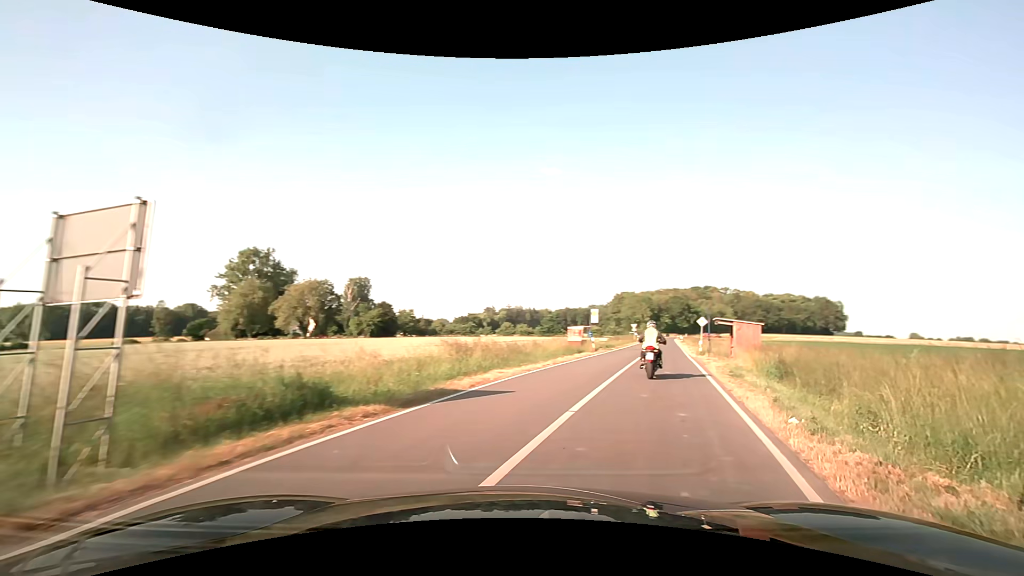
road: secondary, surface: asphalt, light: Day
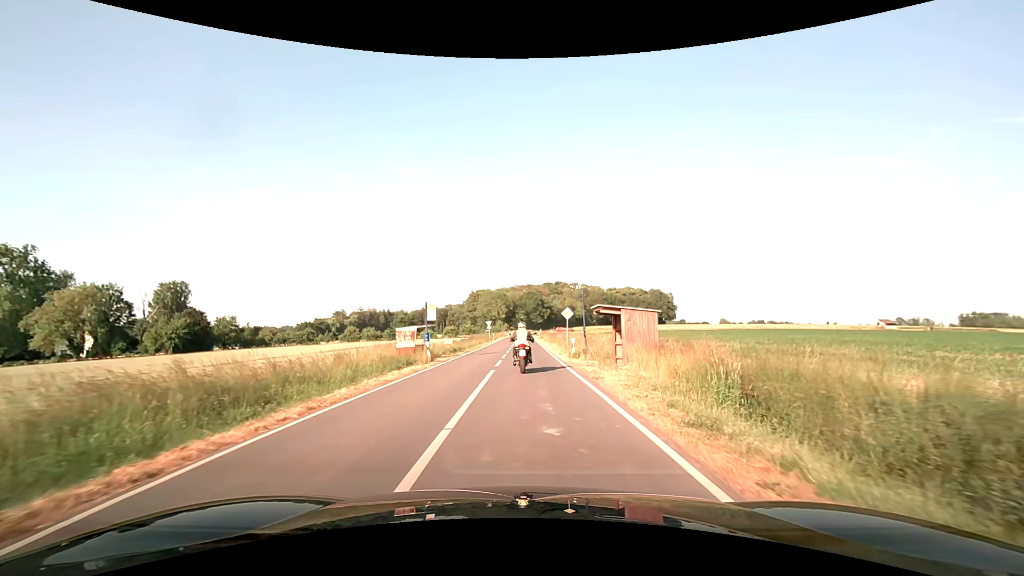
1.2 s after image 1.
(+2.4, +11.0) m; +17°
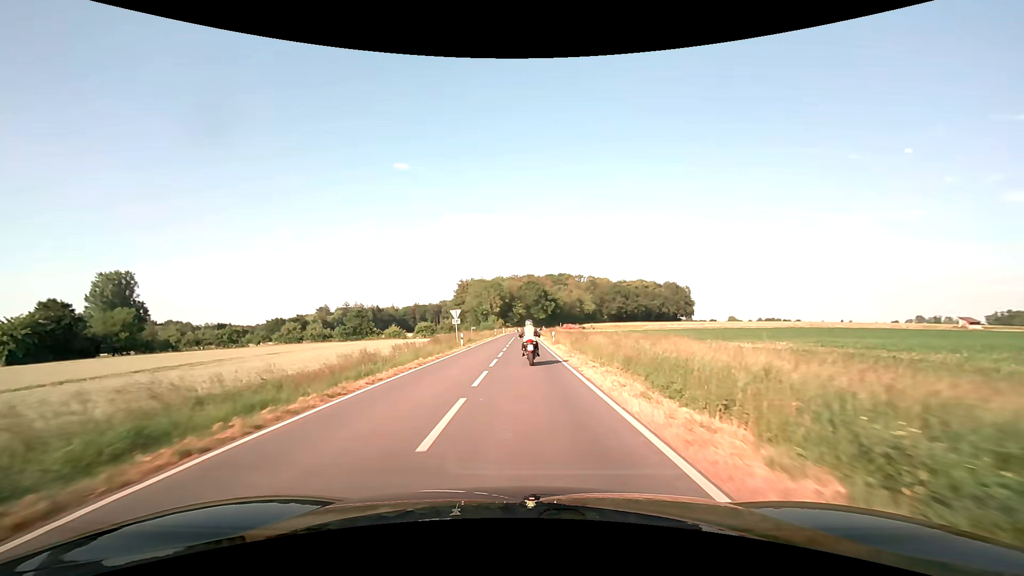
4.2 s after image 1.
(+0.1, +38.1) m; 0°
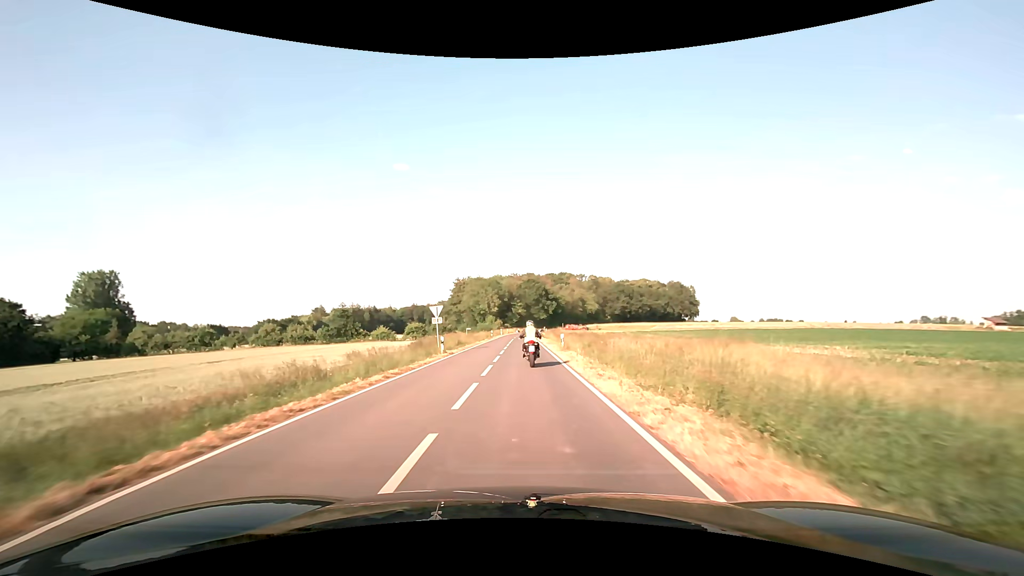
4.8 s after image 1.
(0.0, +9.1) m; 0°
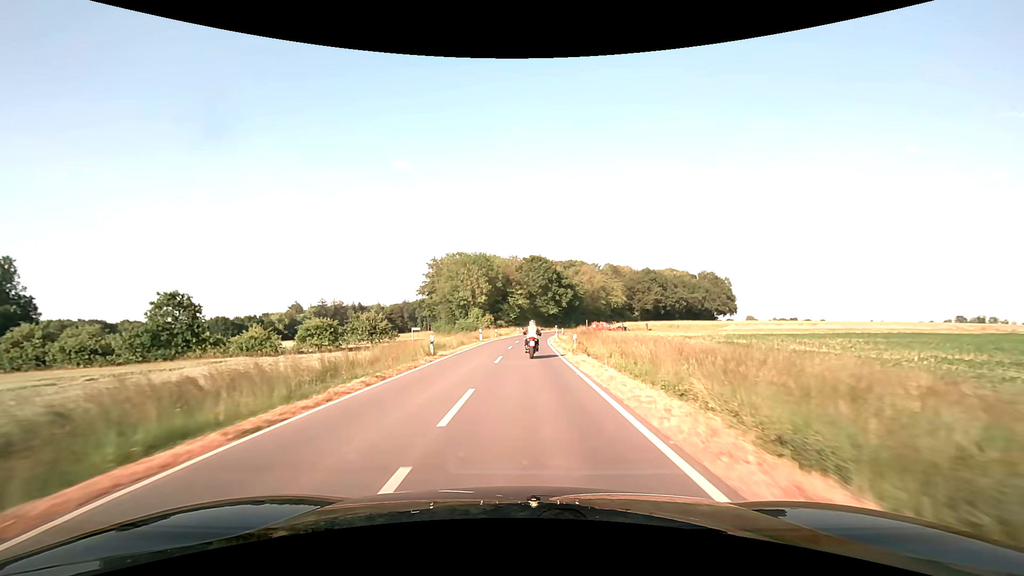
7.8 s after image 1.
(-0.1, +49.4) m; 0°
